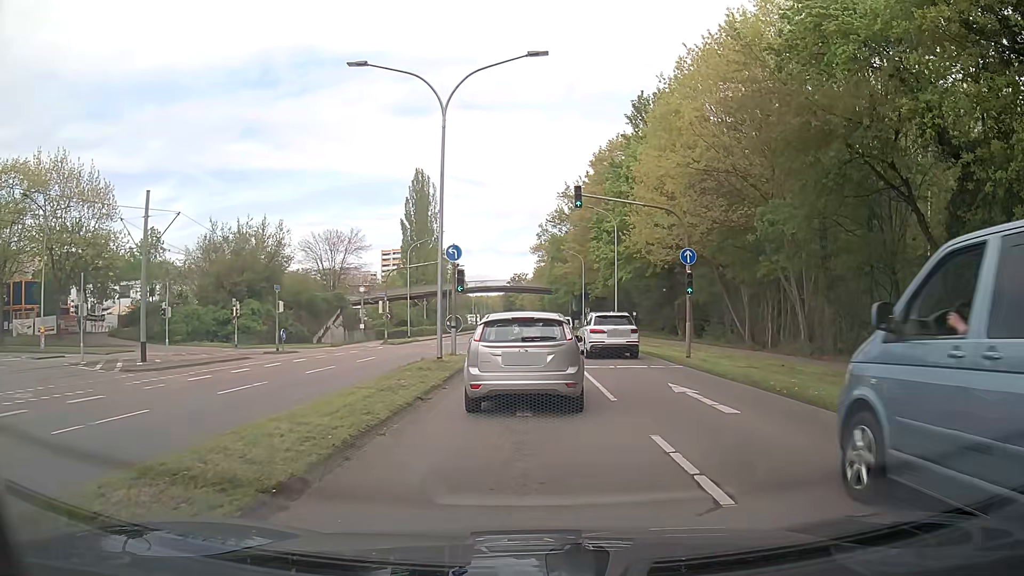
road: secondary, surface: asphalt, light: Day
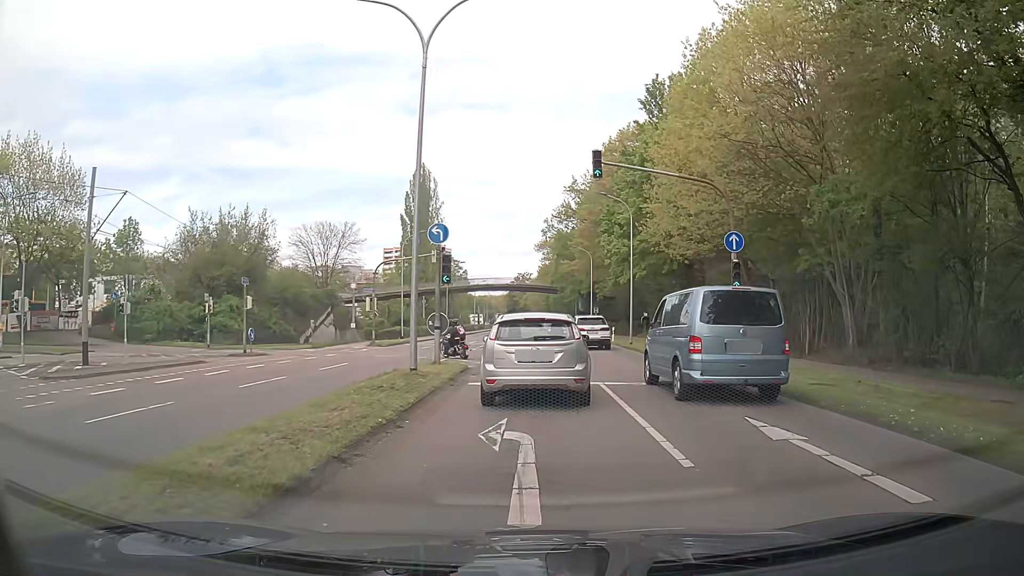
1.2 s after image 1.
(0.0, +5.4) m; +1°
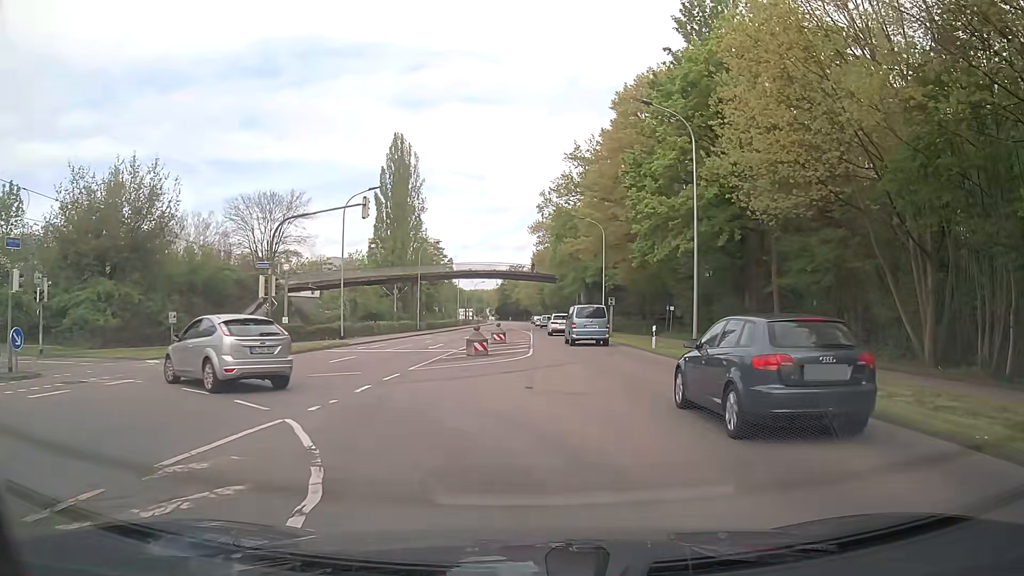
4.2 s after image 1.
(-0.2, +17.6) m; 0°
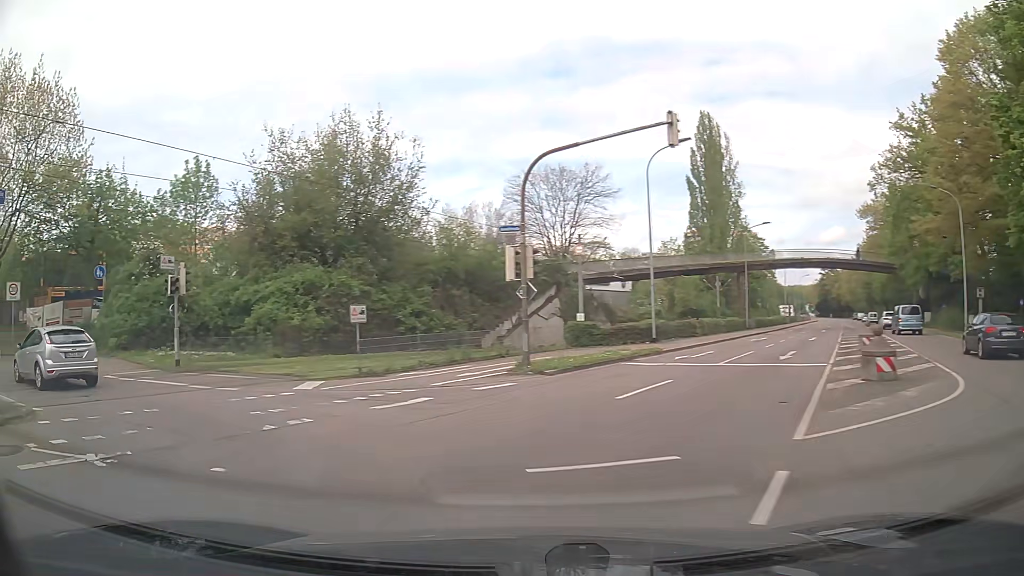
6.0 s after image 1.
(-2.0, +10.9) m; -28°
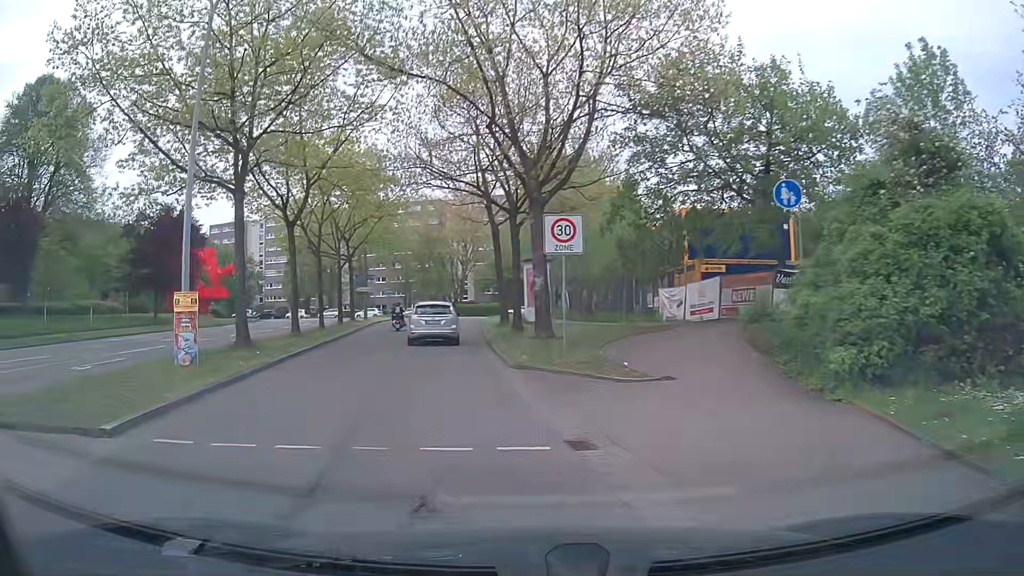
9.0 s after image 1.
(-9.6, +15.2) m; -59°
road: residential
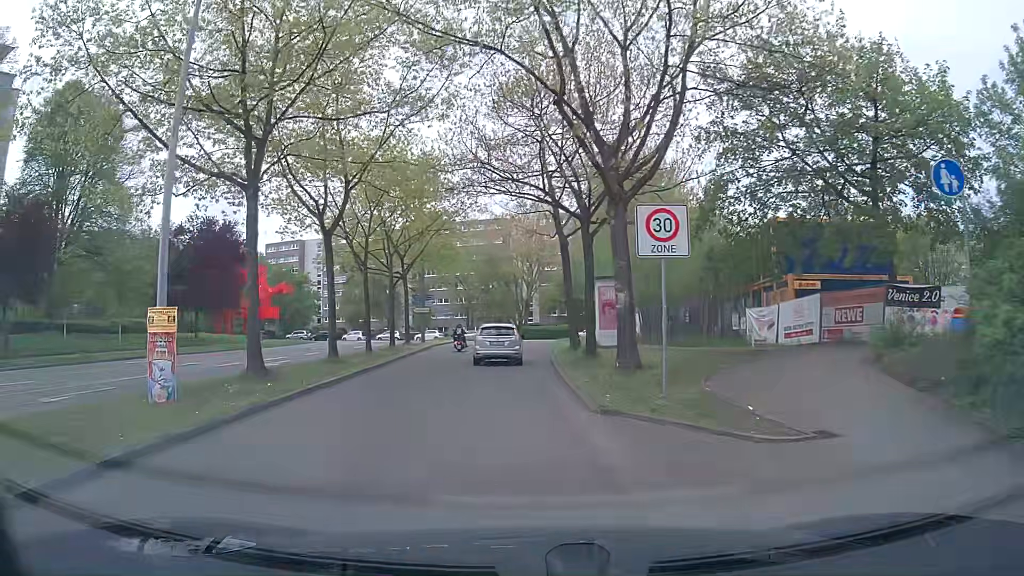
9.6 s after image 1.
(-0.1, +3.8) m; -5°
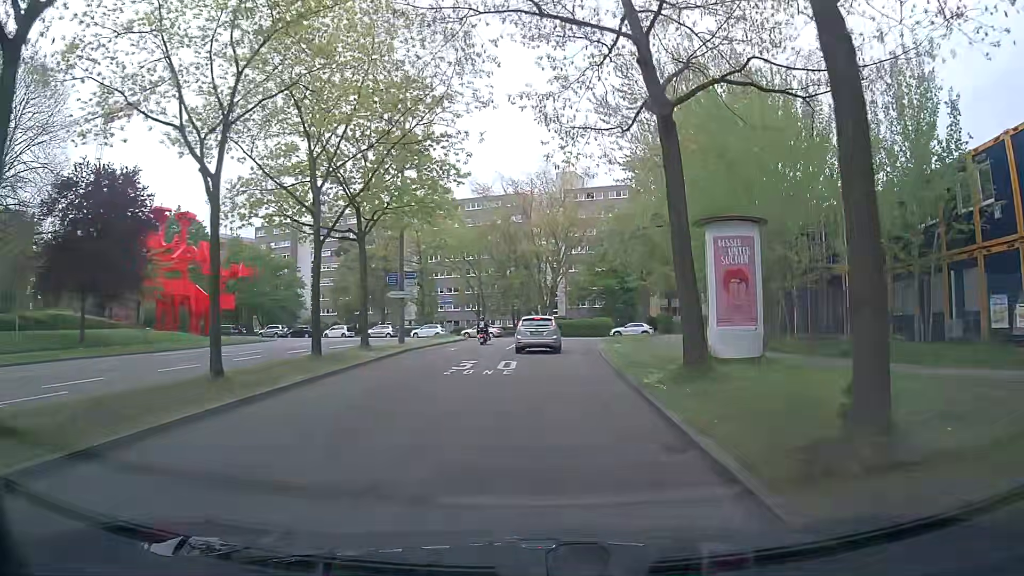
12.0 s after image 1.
(-0.5, +18.4) m; -1°
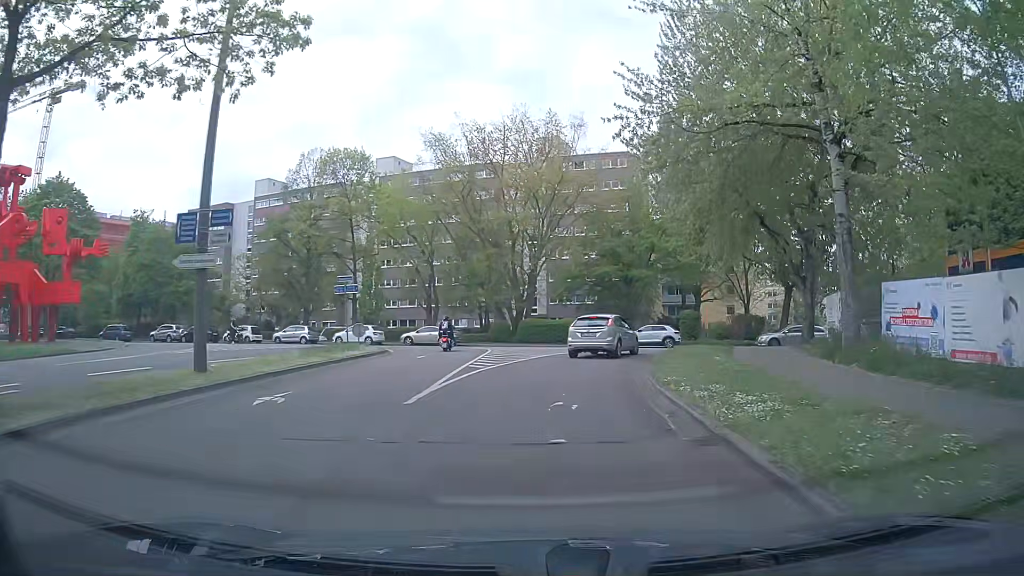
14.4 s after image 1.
(+0.3, +20.4) m; +1°
